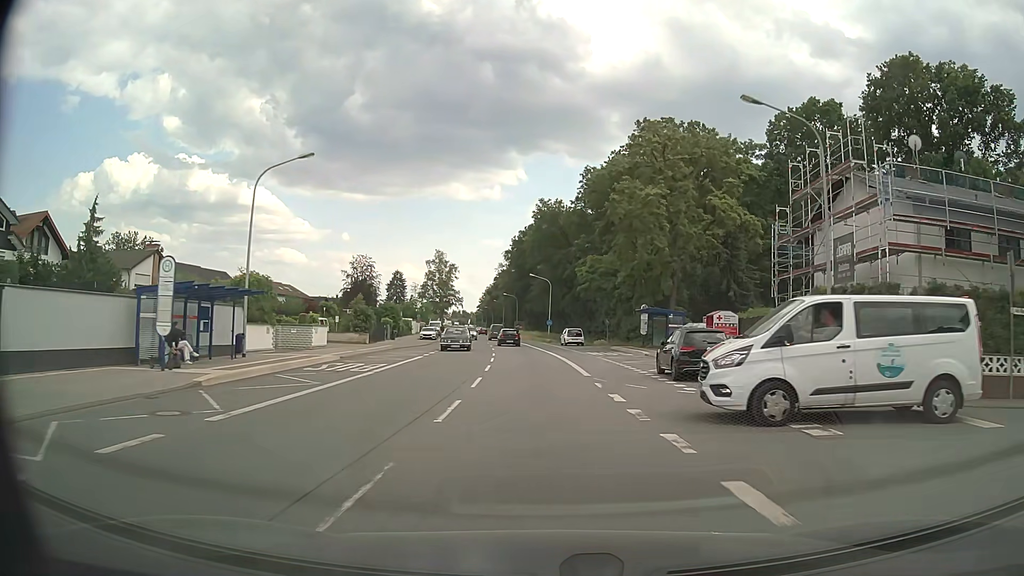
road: primary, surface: asphalt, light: Day
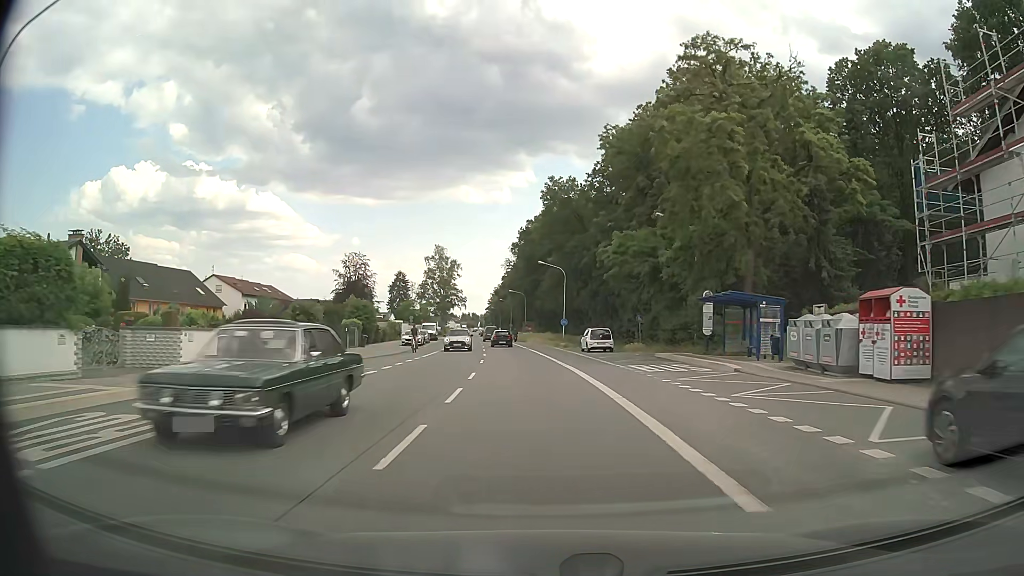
(0.0, +15.6) m; -1°
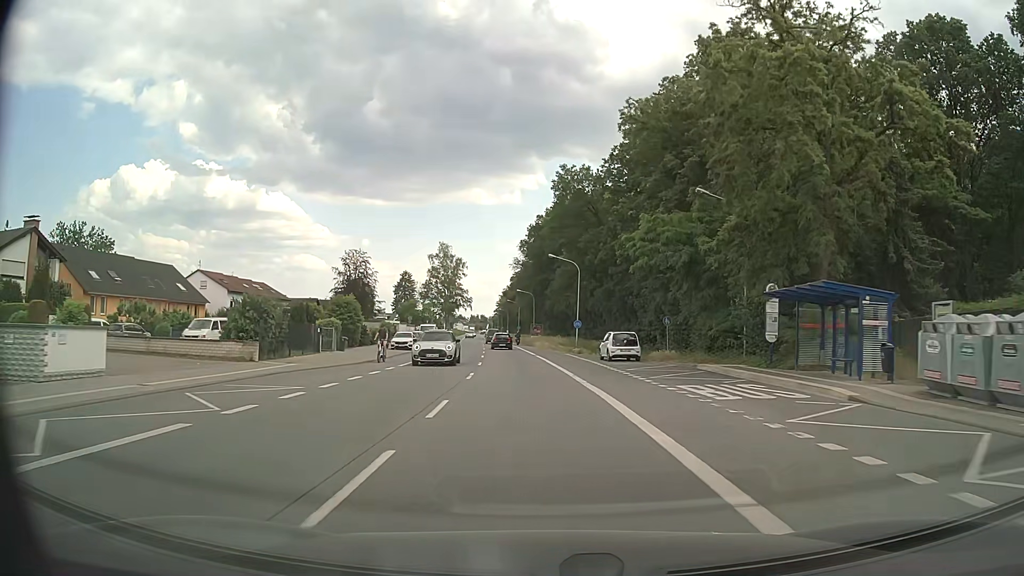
(0.0, +7.9) m; -1°
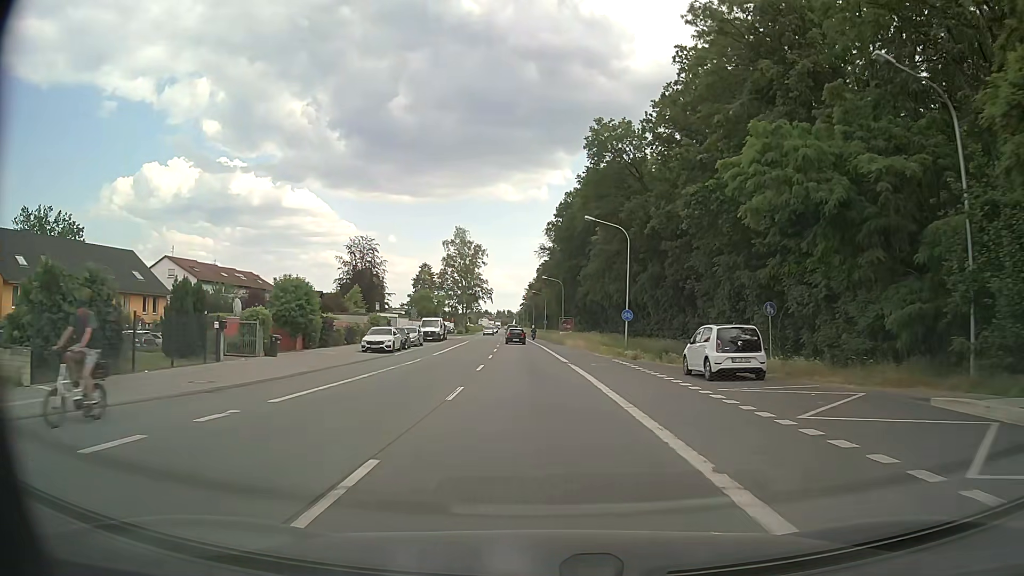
(-0.3, +15.9) m; -2°
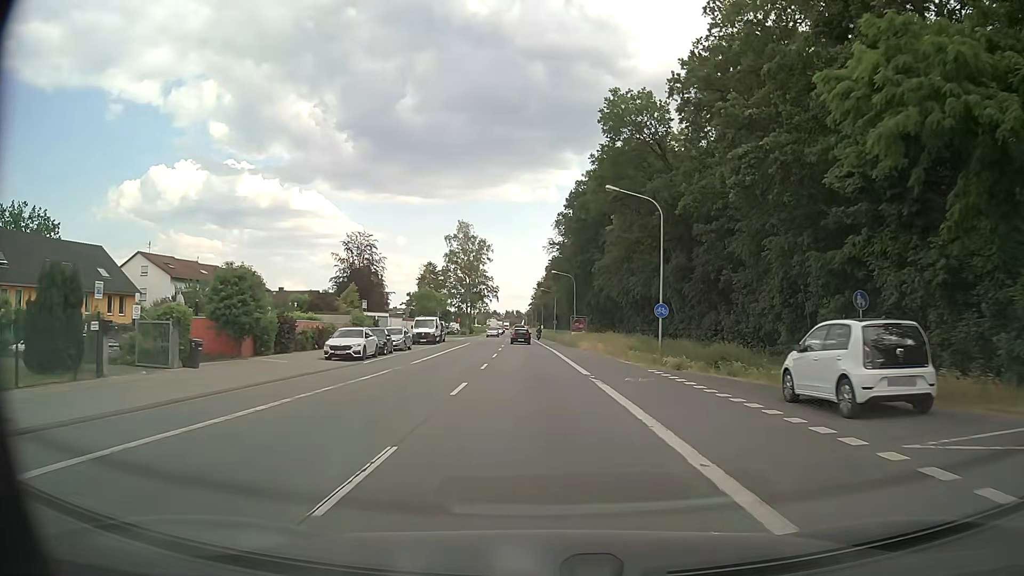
(0.0, +8.1) m; -1°
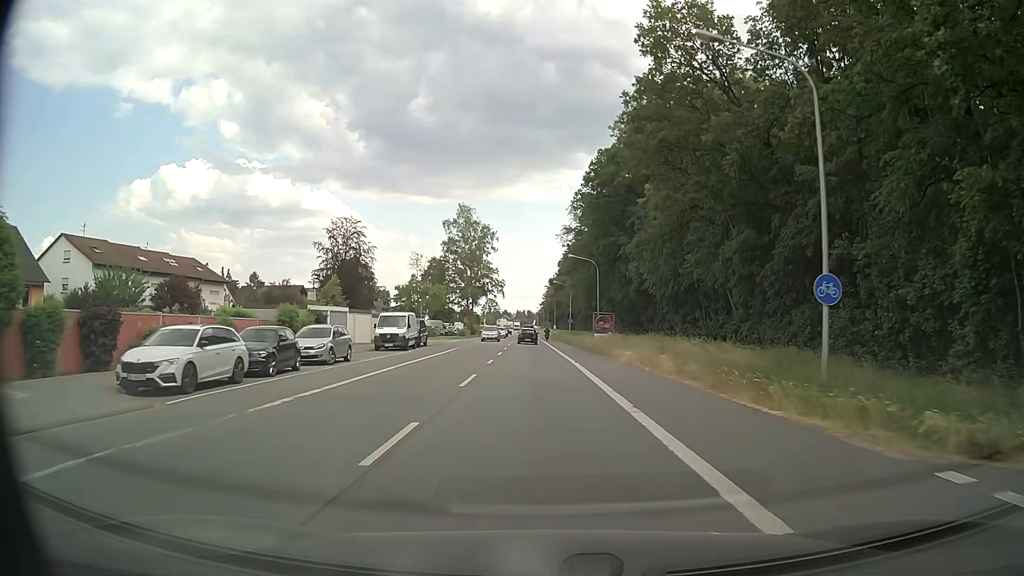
(-0.1, +16.3) m; -1°
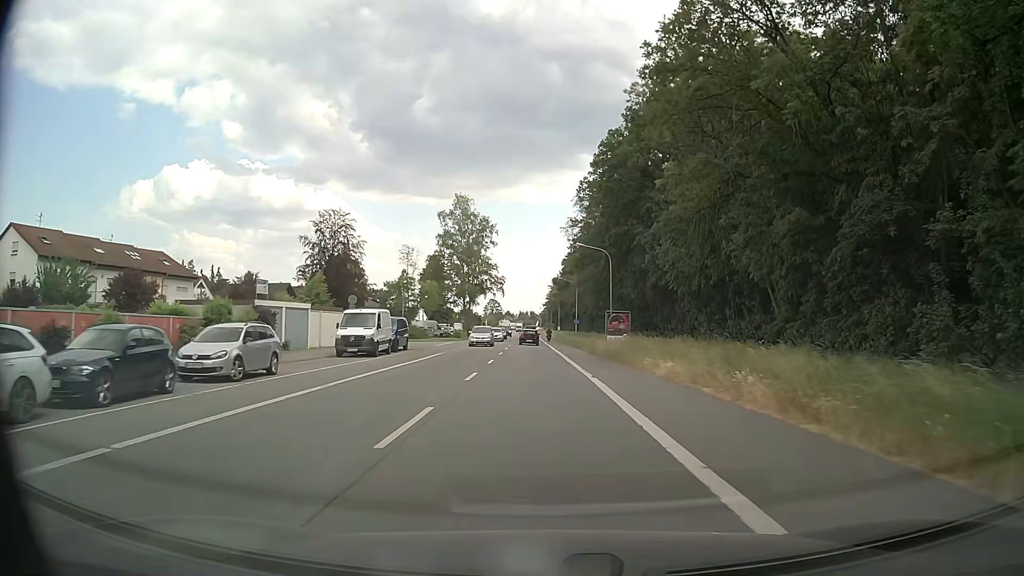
(0.0, +8.3) m; 0°
(0, +10) (0, +20) (0, +30) (0, +40) (0, +50) (-1, +60) (-1, +70) (-1, +80) (-1, +90) (-1, +100) m
